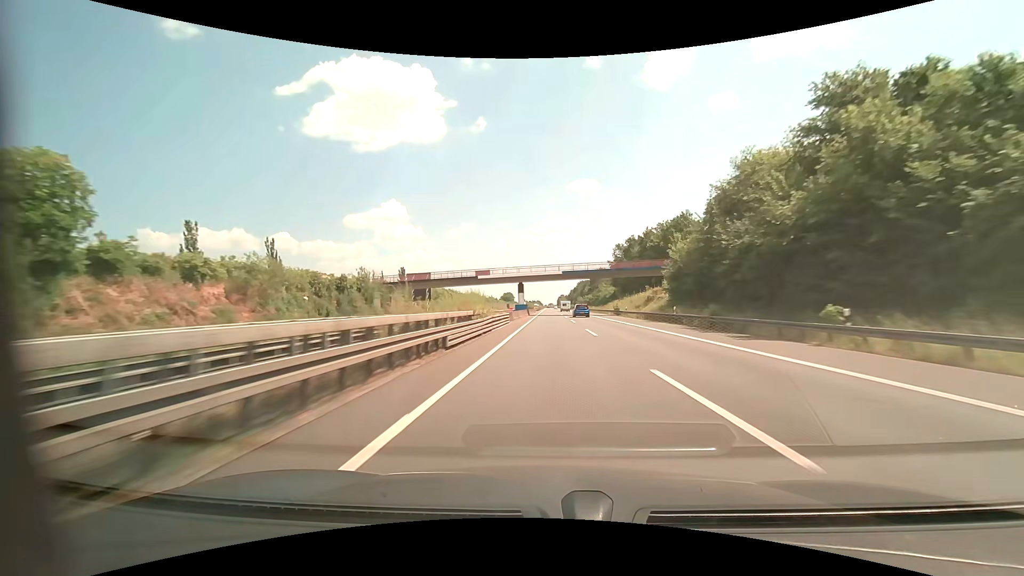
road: motorway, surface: asphalt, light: Day
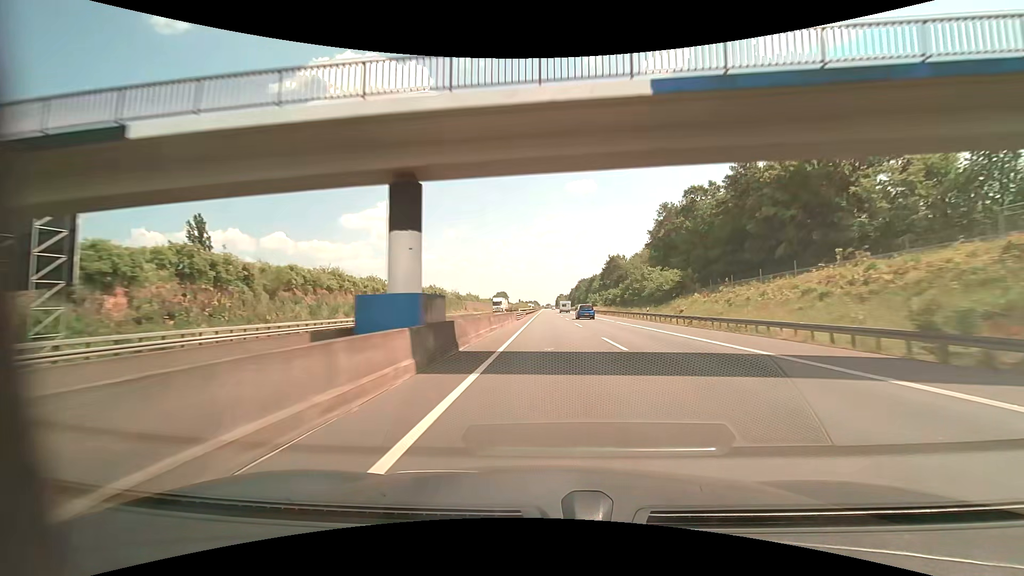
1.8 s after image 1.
(+0.2, +61.8) m; 0°
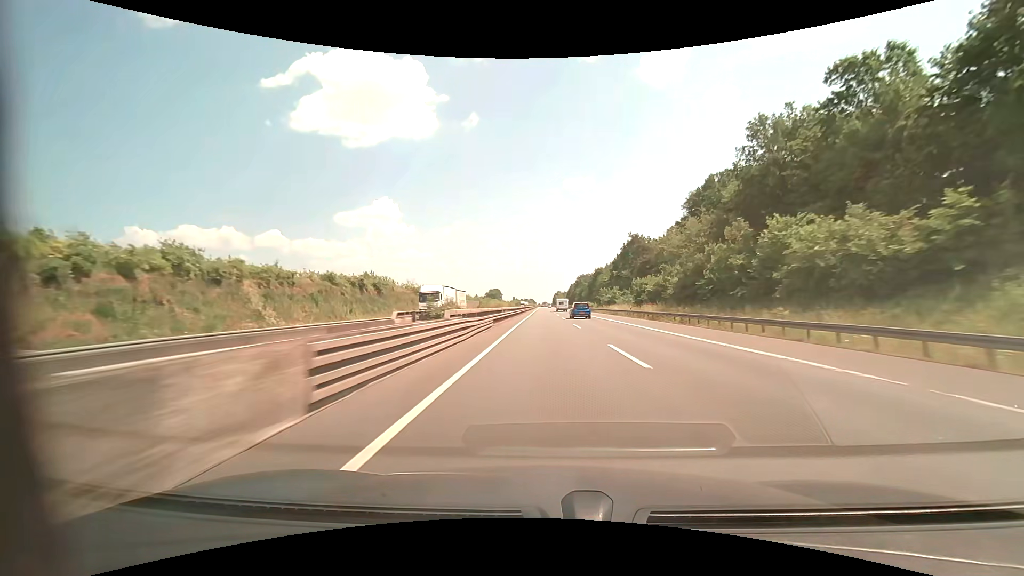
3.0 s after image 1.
(+0.1, +41.2) m; 0°
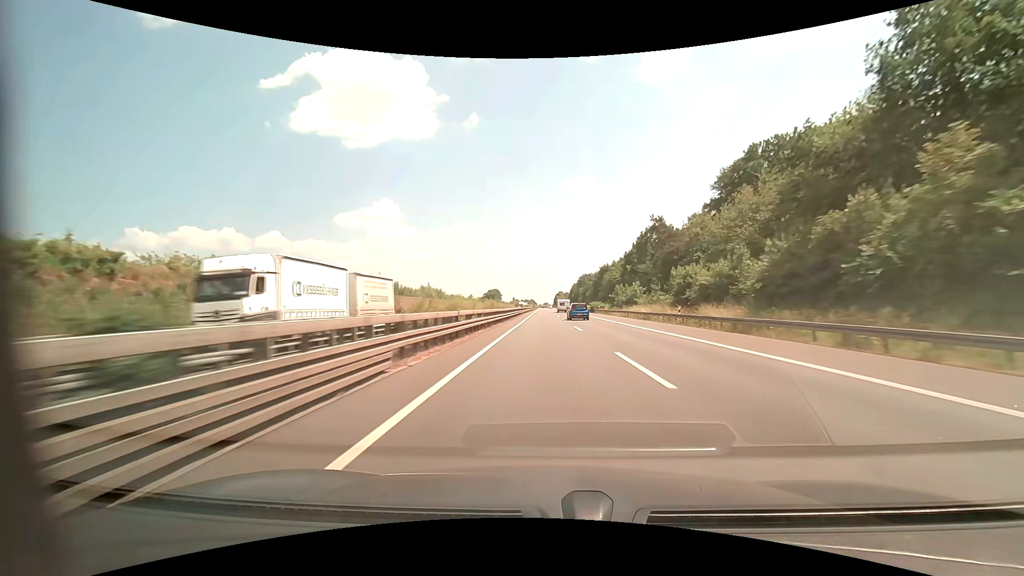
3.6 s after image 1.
(0.0, +20.6) m; 0°
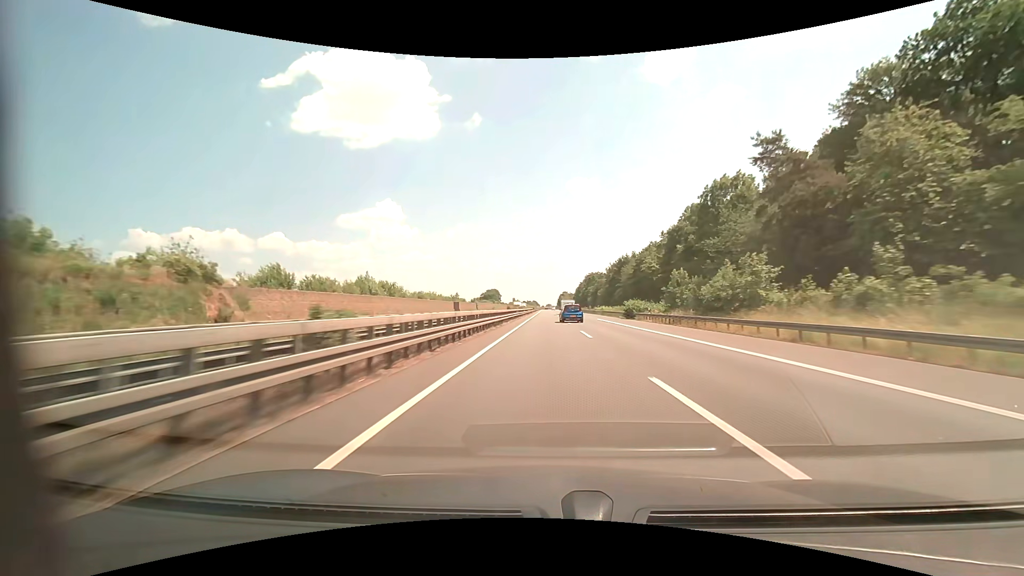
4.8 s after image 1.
(-0.1, +41.2) m; 0°
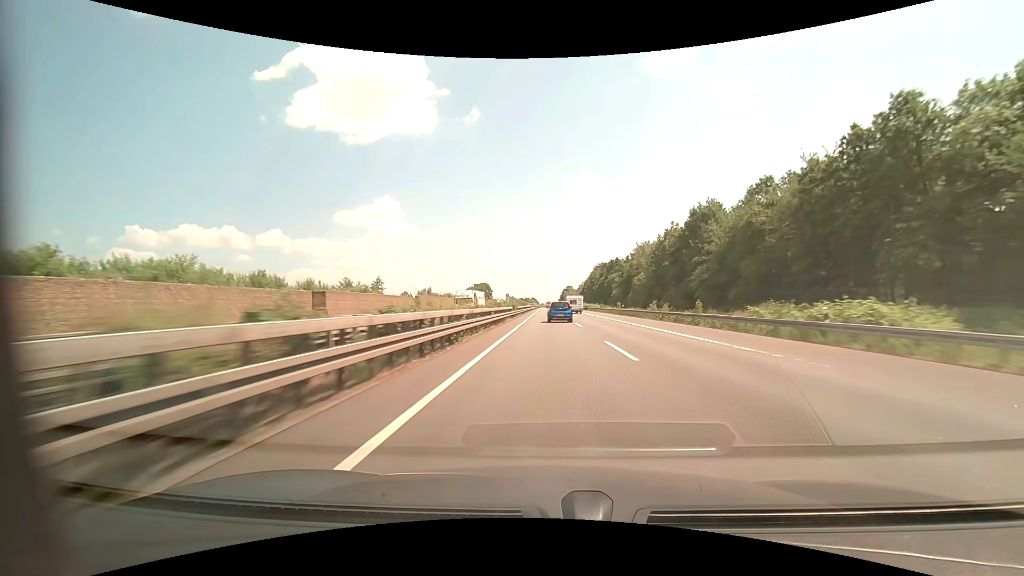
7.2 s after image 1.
(-0.1, +82.2) m; 0°
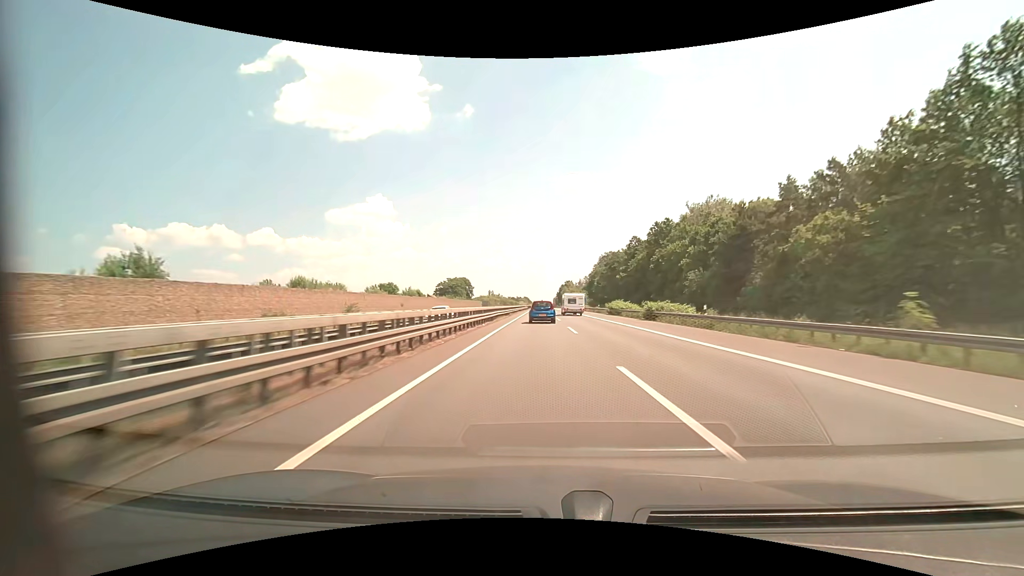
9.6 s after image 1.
(+0.5, +79.9) m; +1°
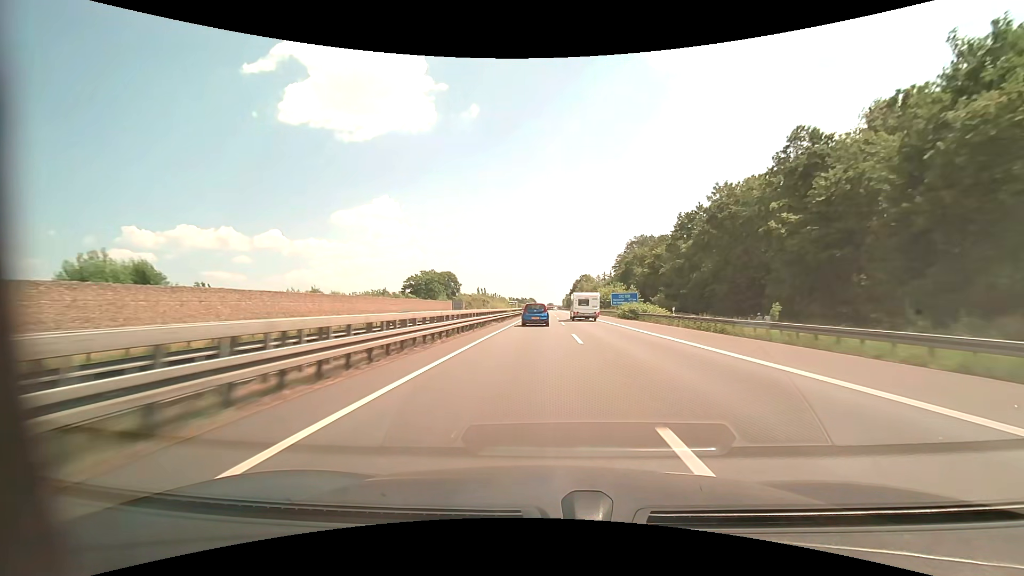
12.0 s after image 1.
(-0.4, +77.8) m; -1°
(0, +10) (0, +20) (0, +30) (0, +40) (0, +50) (0, +60) (0, +70) (0, +80) (0, +90) (0, +100) m
